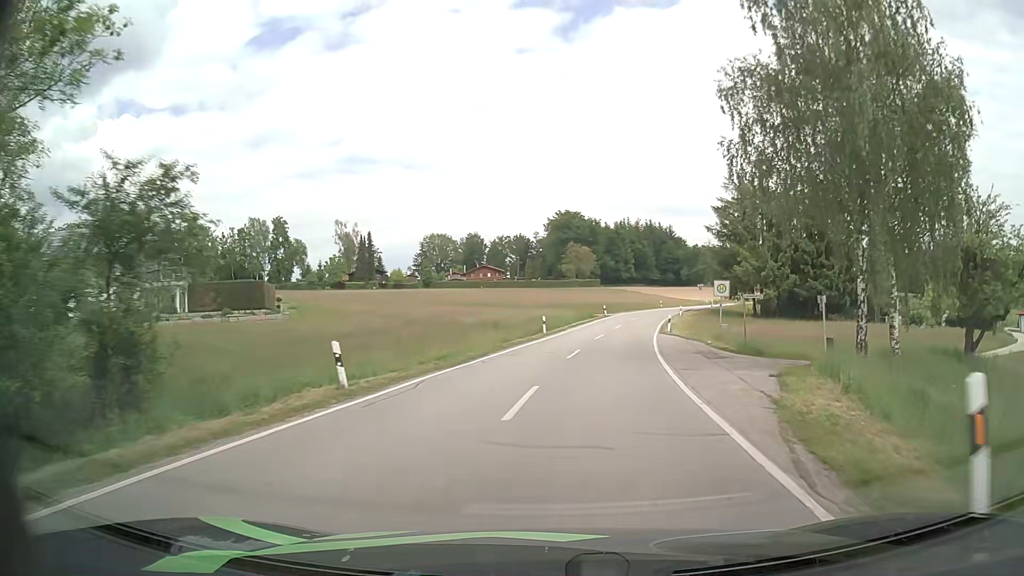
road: secondary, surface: asphalt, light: Day
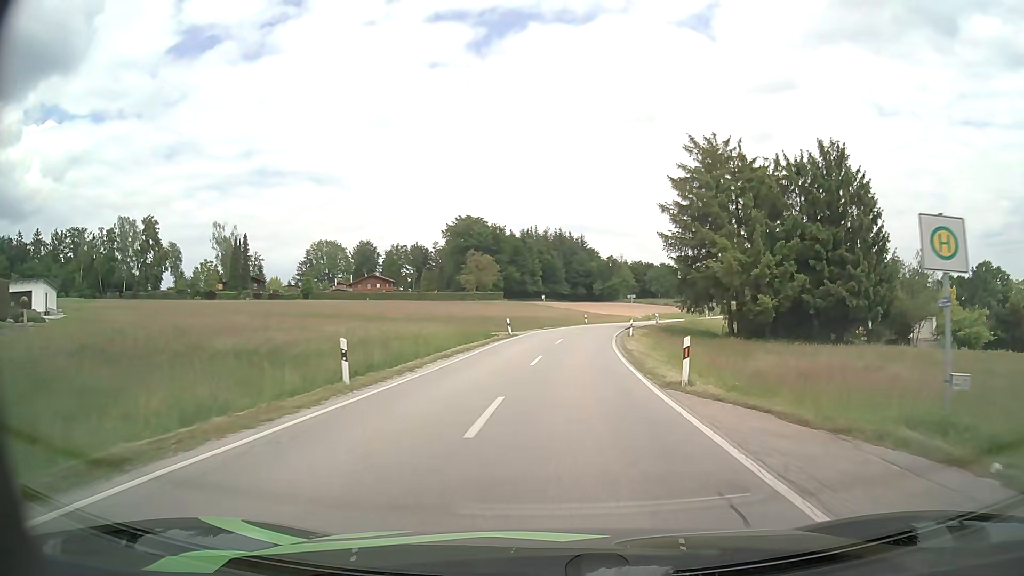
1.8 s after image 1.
(+2.0, +24.3) m; +9°
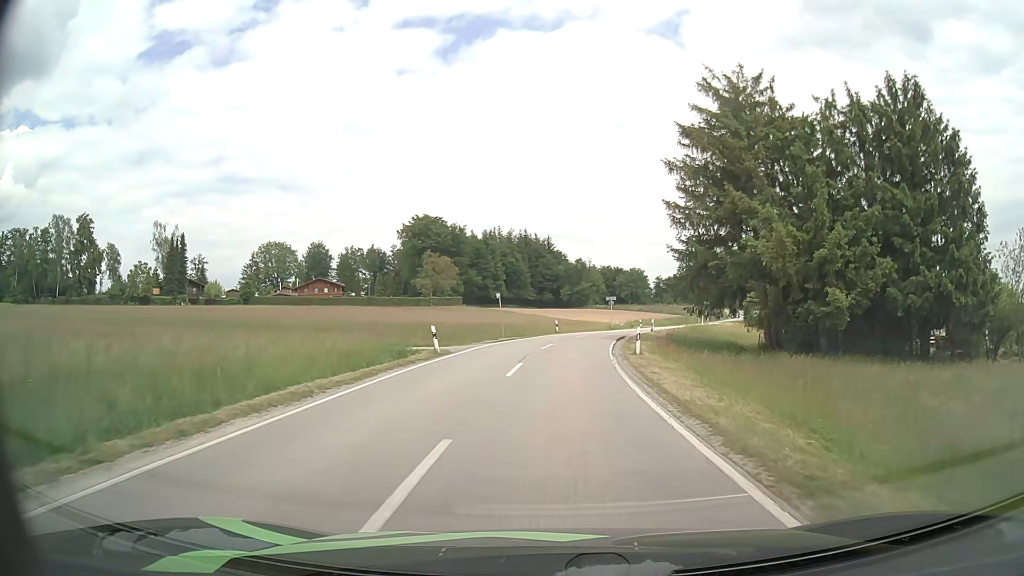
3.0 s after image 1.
(+0.3, +16.1) m; +3°
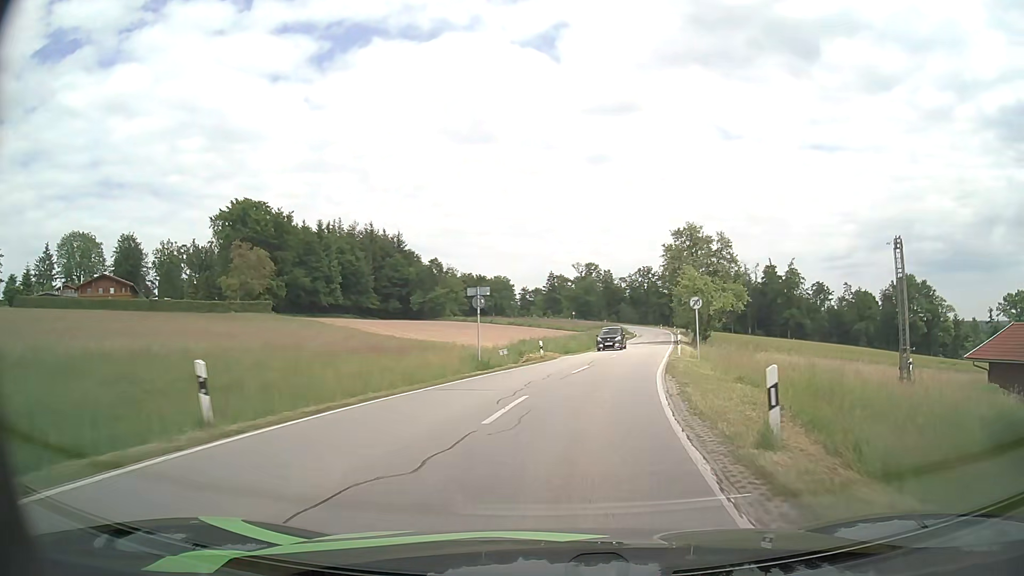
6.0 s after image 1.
(+3.0, +41.2) m; +11°
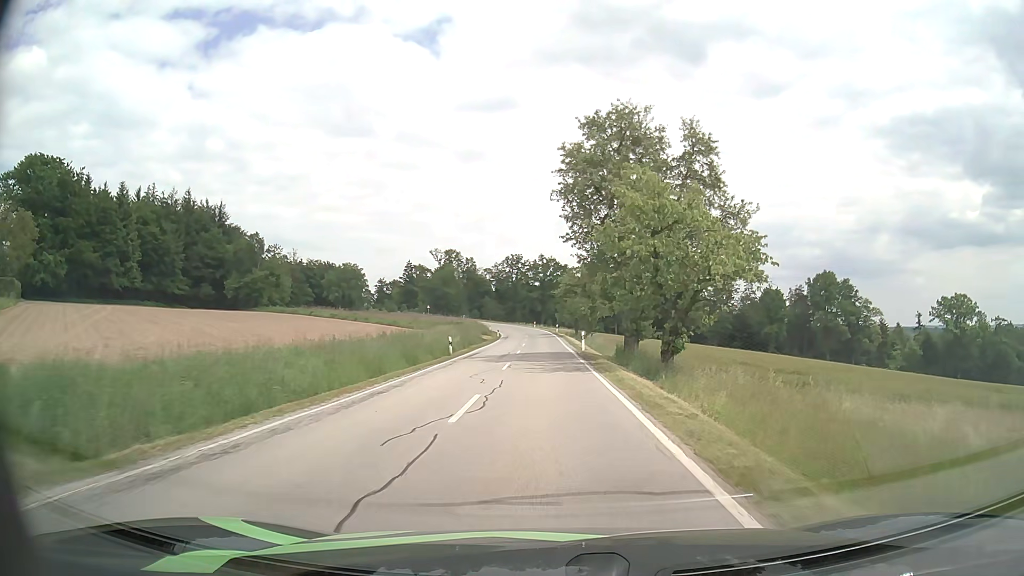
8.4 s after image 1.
(+4.7, +35.4) m; +11°
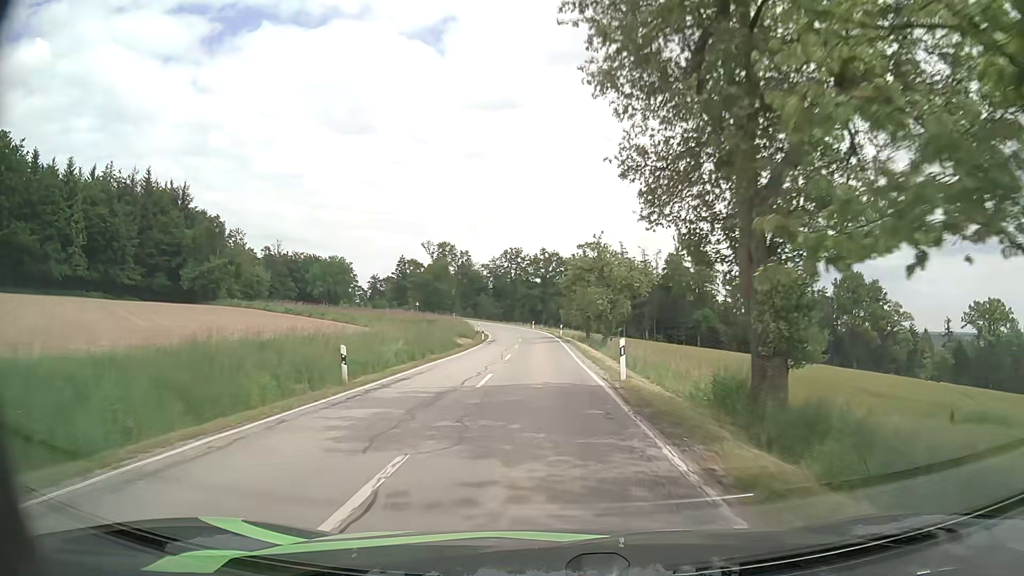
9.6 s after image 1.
(+0.1, +18.9) m; 0°
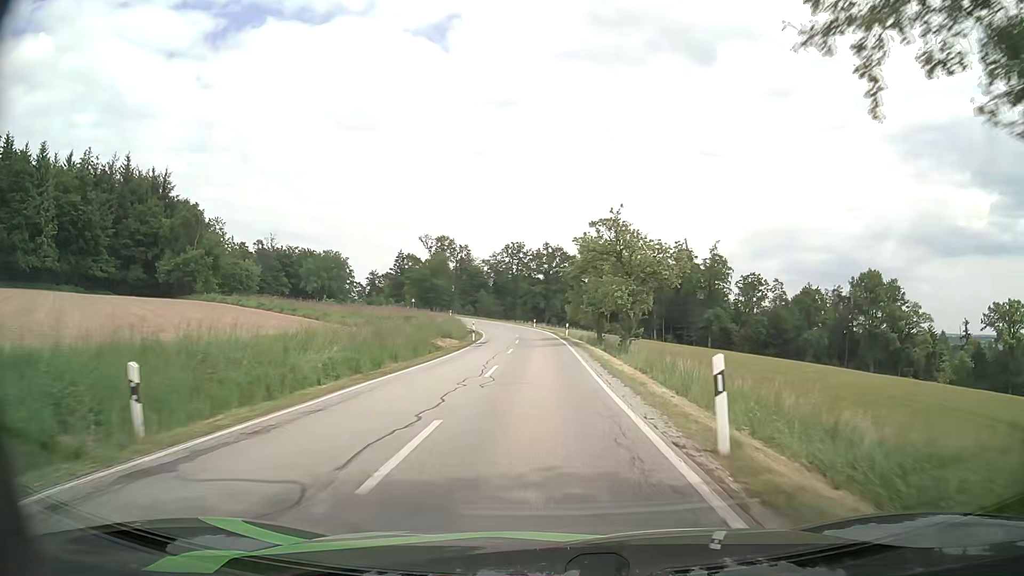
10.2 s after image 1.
(0.0, +9.3) m; -1°
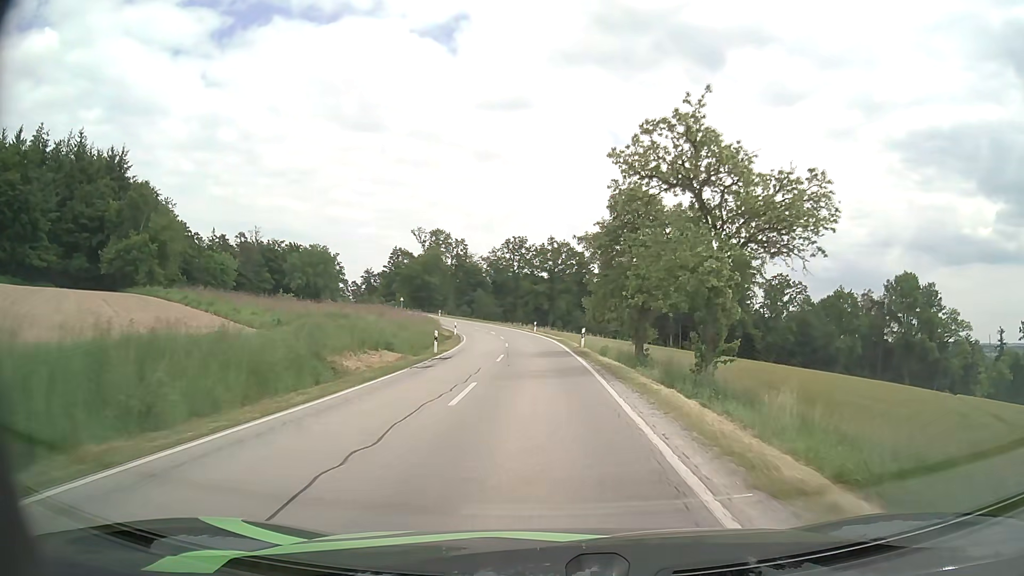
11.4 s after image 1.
(+0.1, +17.7) m; 0°
(0, +10) (0, +20) (0, +30) (-1, +40) (-1, +50) (-3, +60) (-5, +70) (-7, +79) (-10, +89) (-13, +98) m
